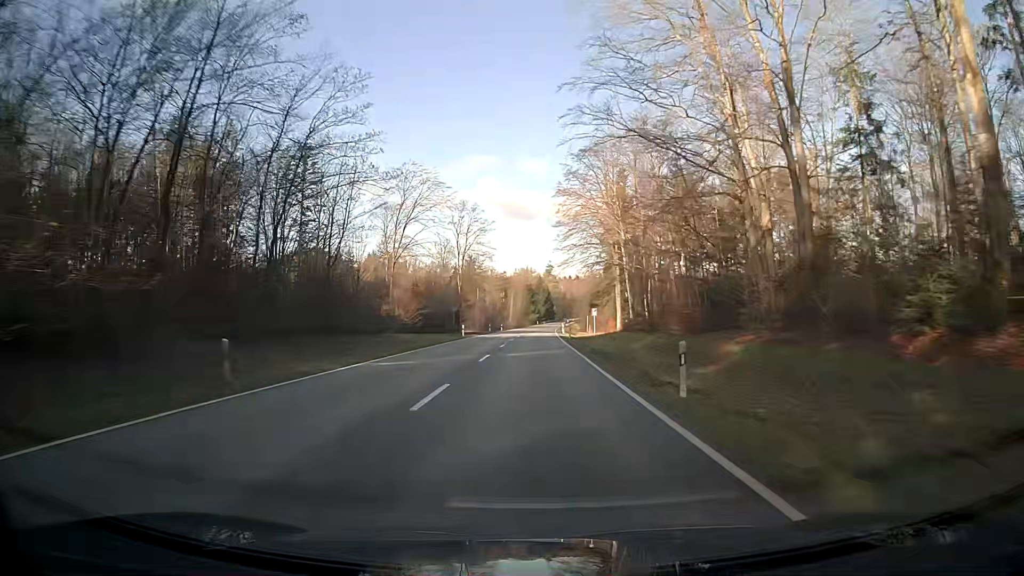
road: secondary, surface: asphalt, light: Day
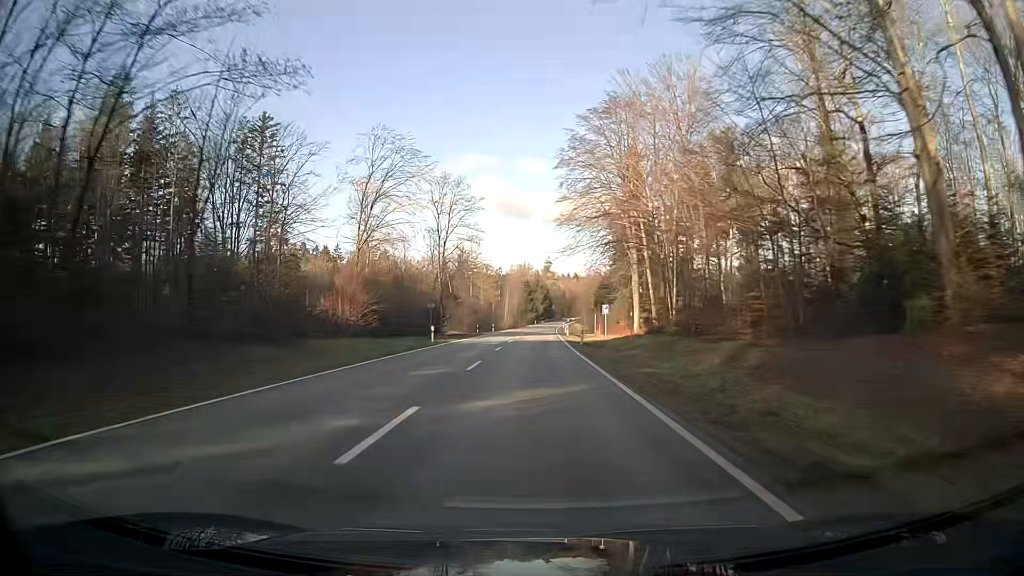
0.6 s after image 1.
(0.0, +15.9) m; 0°
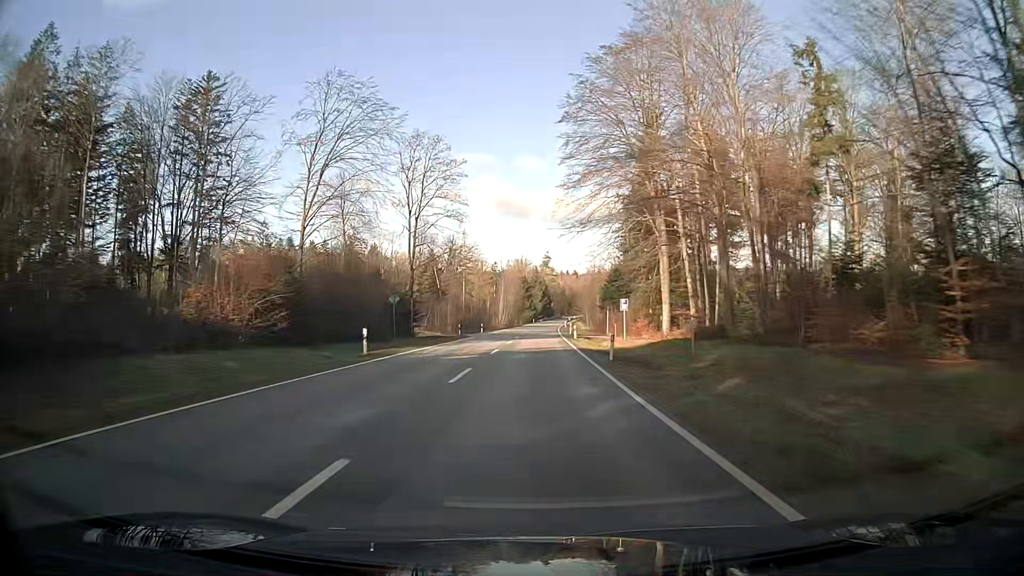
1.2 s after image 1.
(0.0, +15.9) m; 0°
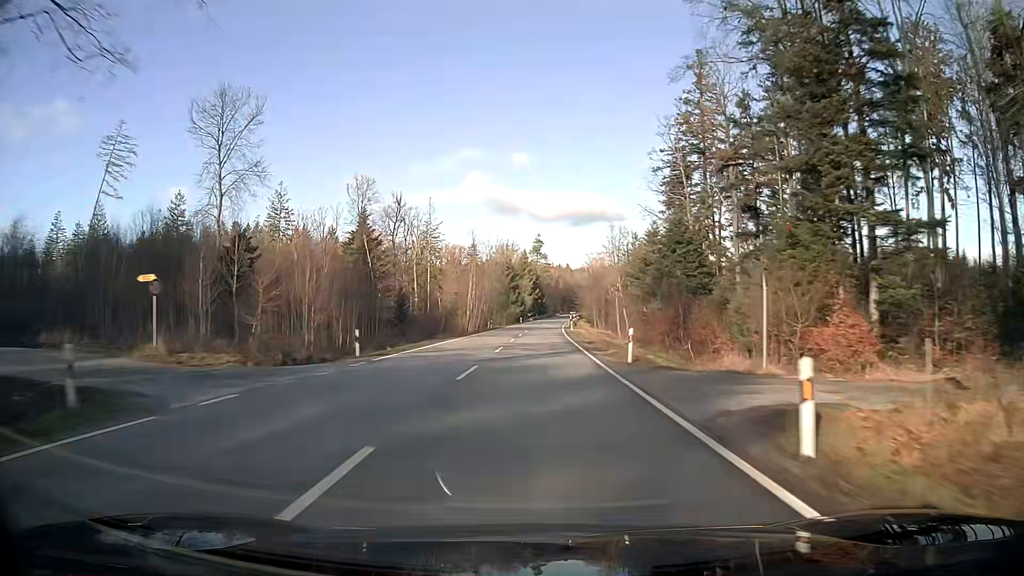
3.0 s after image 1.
(+0.5, +47.6) m; +1°
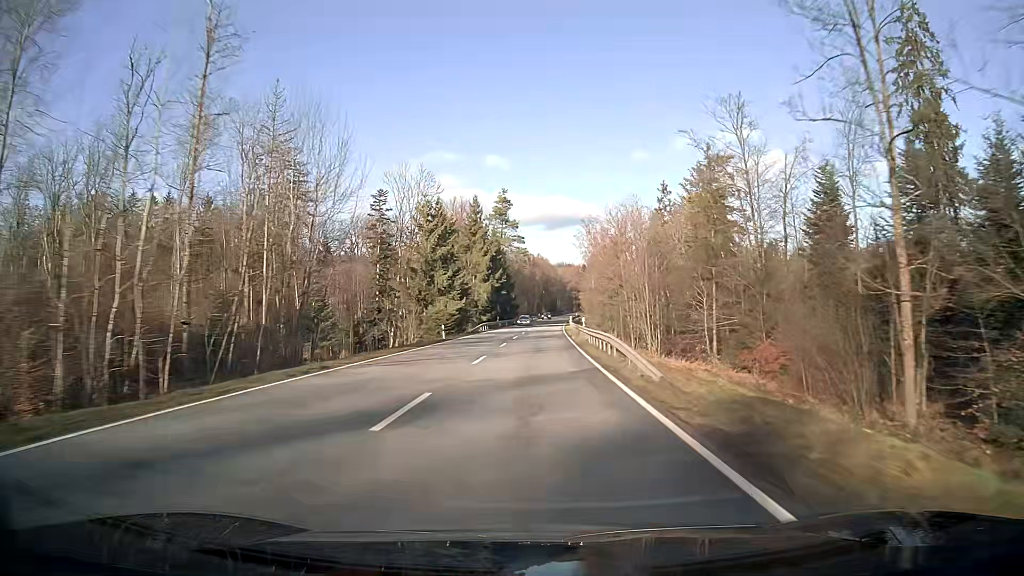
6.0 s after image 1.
(+1.8, +79.1) m; +3°
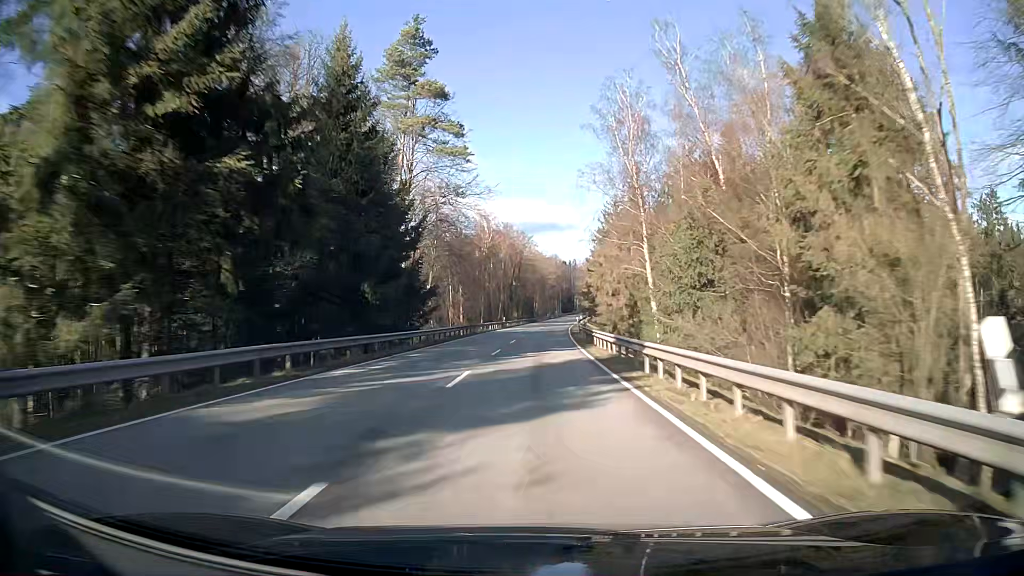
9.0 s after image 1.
(+1.6, +78.9) m; +2°
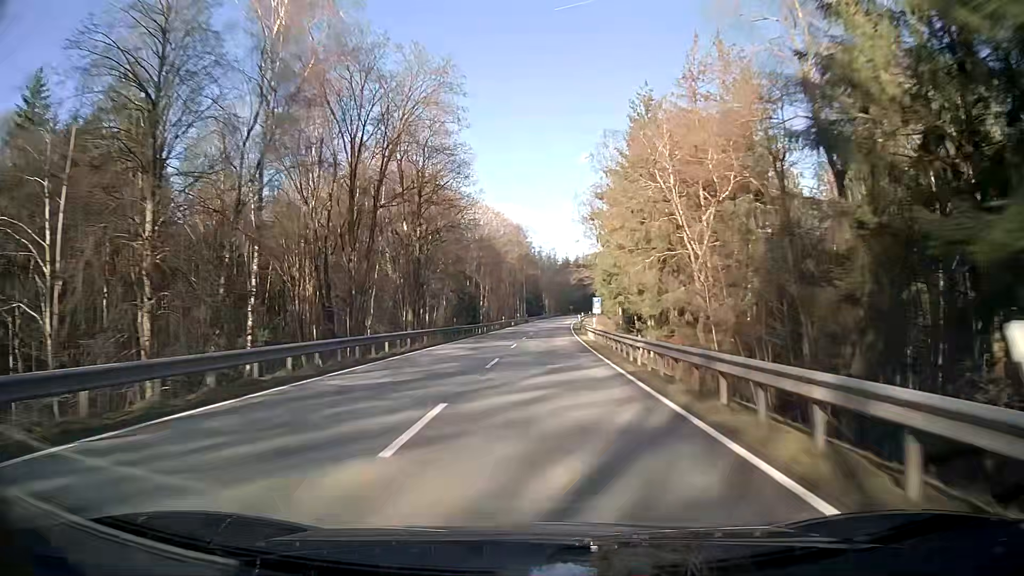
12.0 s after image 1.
(+2.1, +78.8) m; +3°
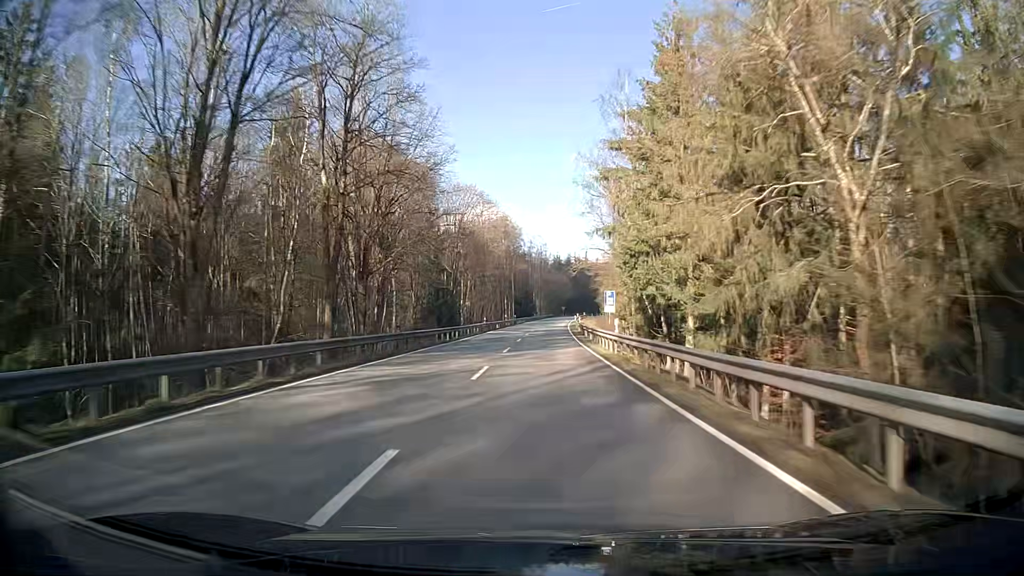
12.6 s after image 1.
(+0.1, +15.8) m; +1°
(0, +10) (0, +20) (0, +30) (+1, +40) (+1, +50) (+1, +60) (+2, +70) (+2, +80) (+3, +90) (+4, +100) m
